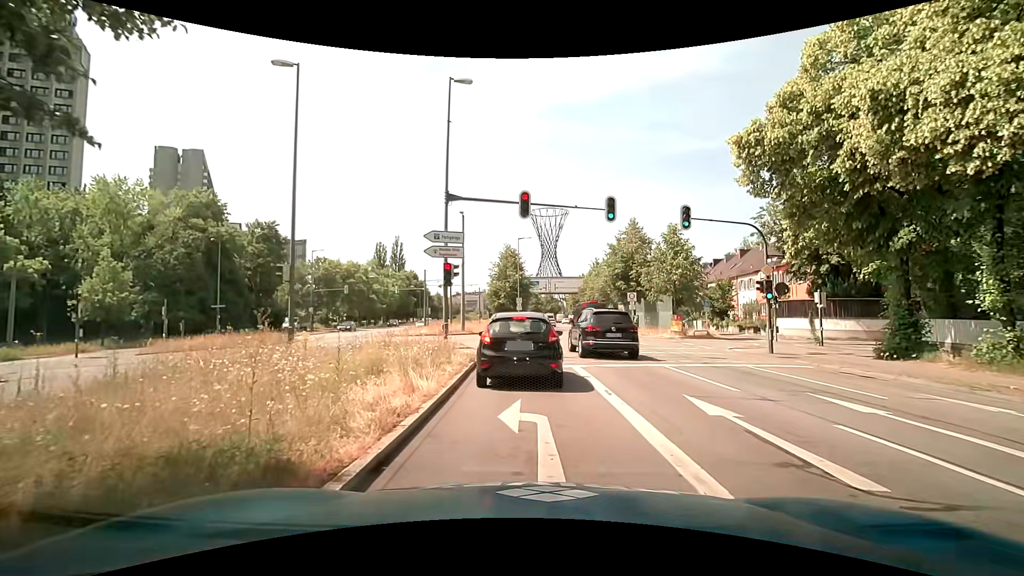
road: primary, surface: asphalt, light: Day
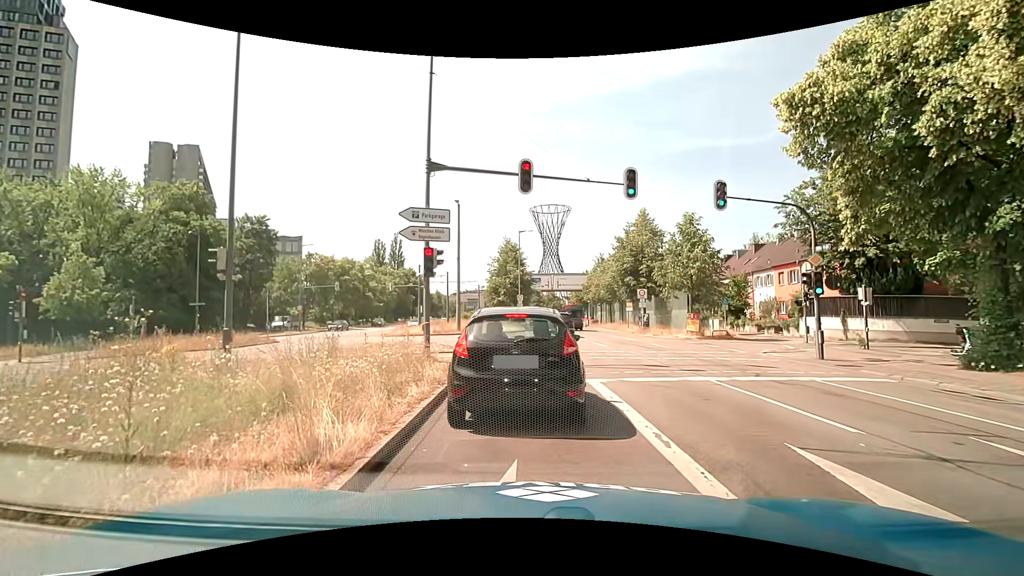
(-0.1, +3.4) m; -1°
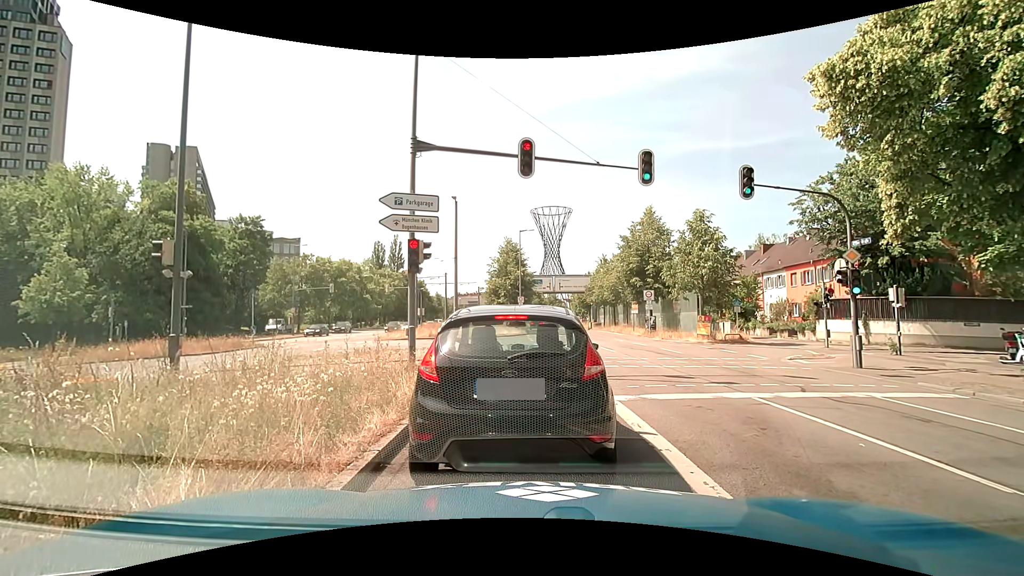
(0.0, +1.9) m; -1°
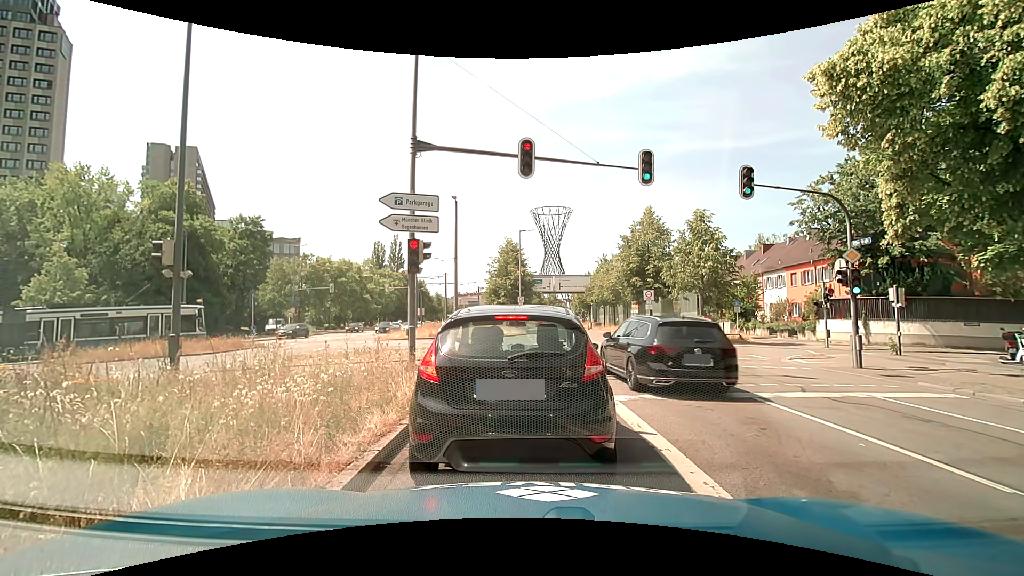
(0.0, 0.0) m; 0°
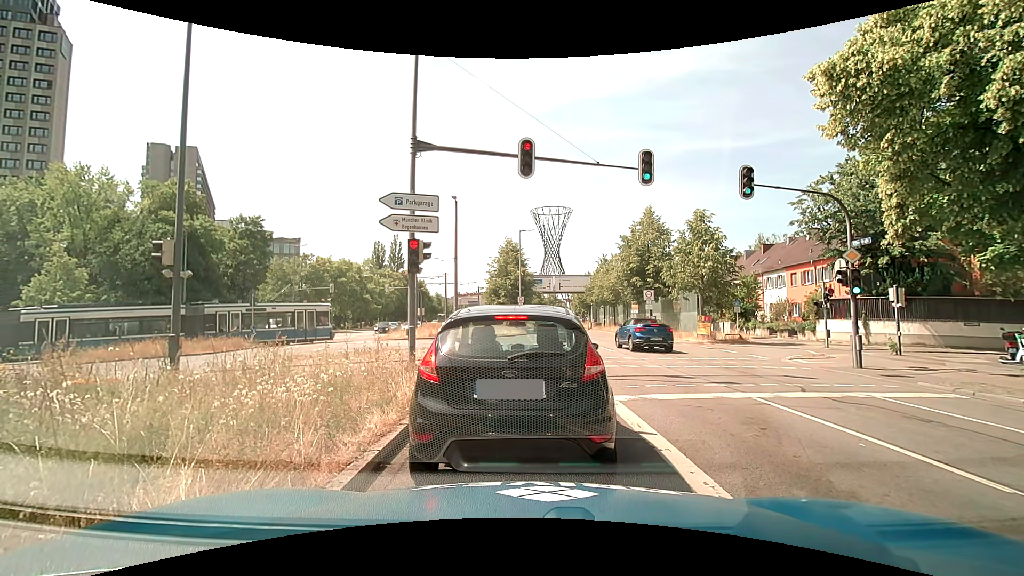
(0.0, 0.0) m; 0°
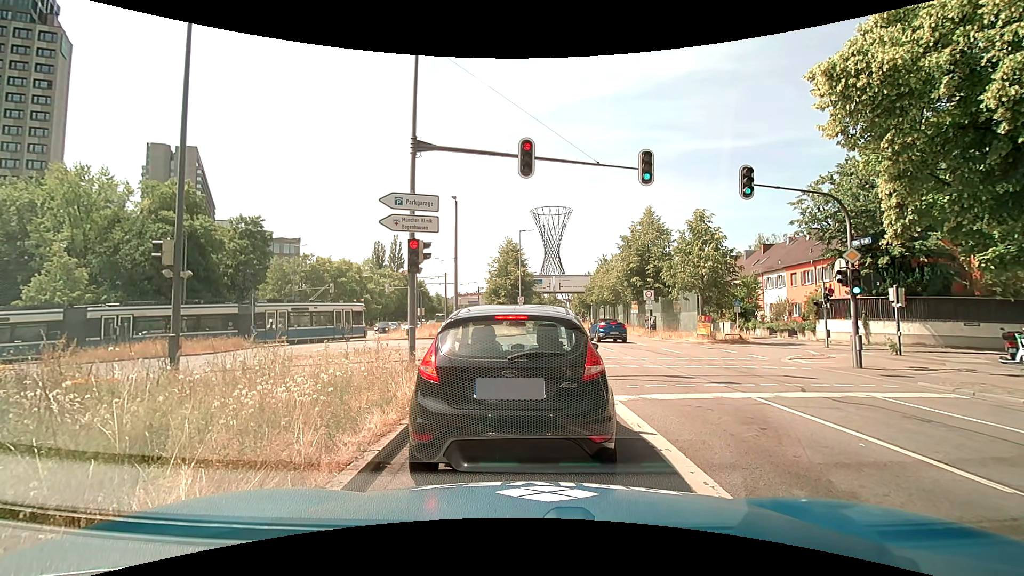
(0.0, 0.0) m; 0°
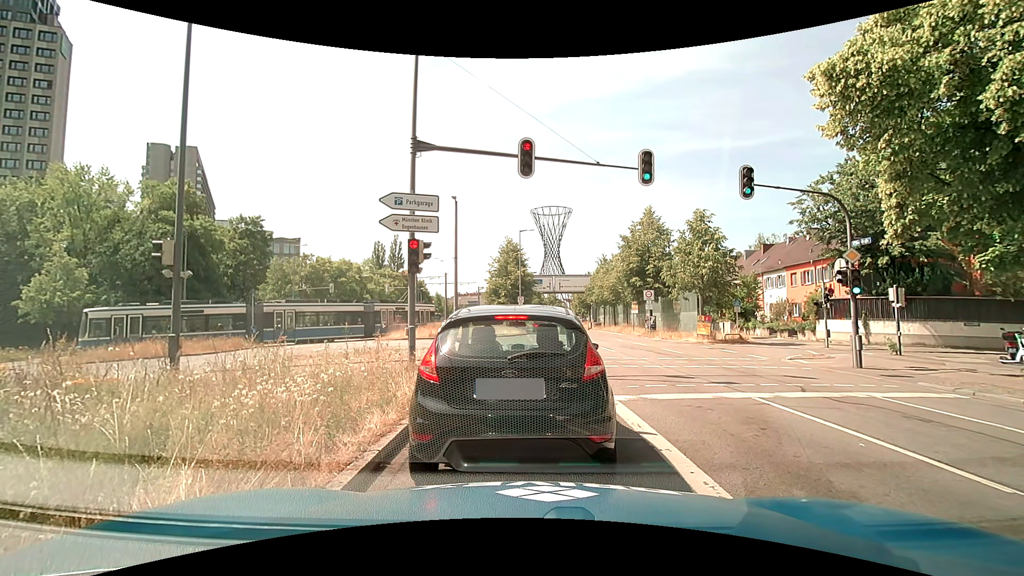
(0.0, 0.0) m; 0°
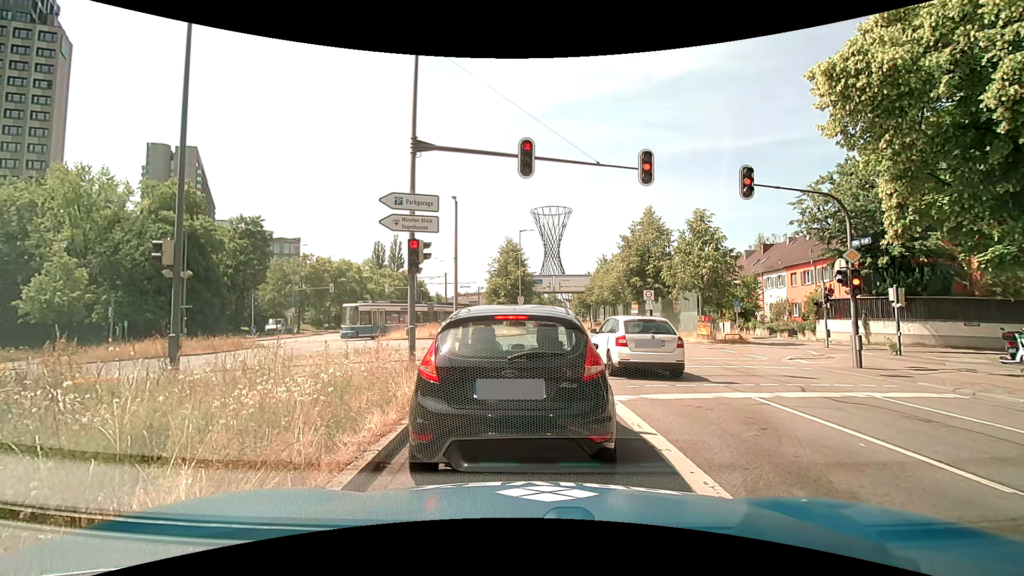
(0.0, 0.0) m; 0°
